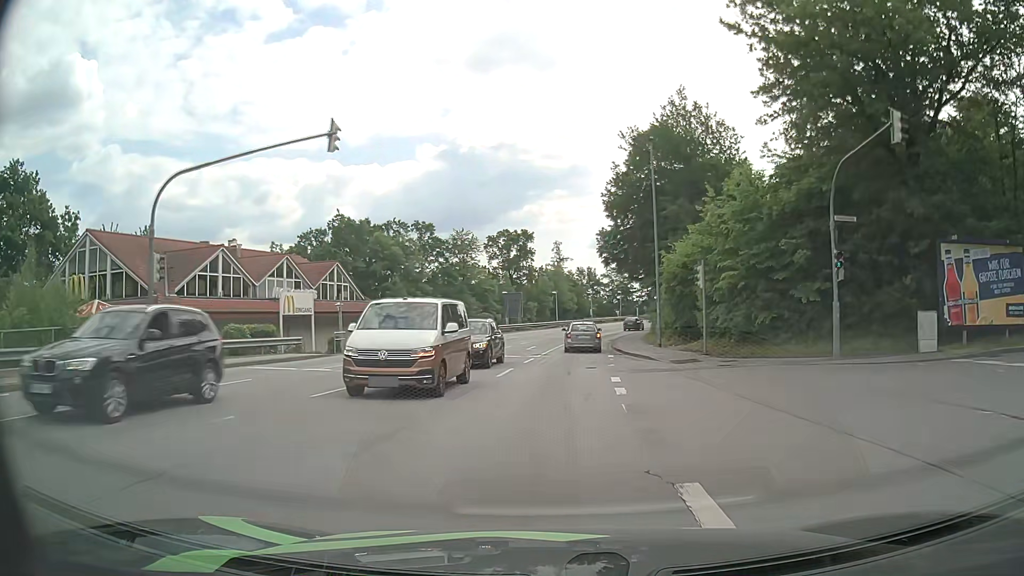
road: tertiary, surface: asphalt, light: Day
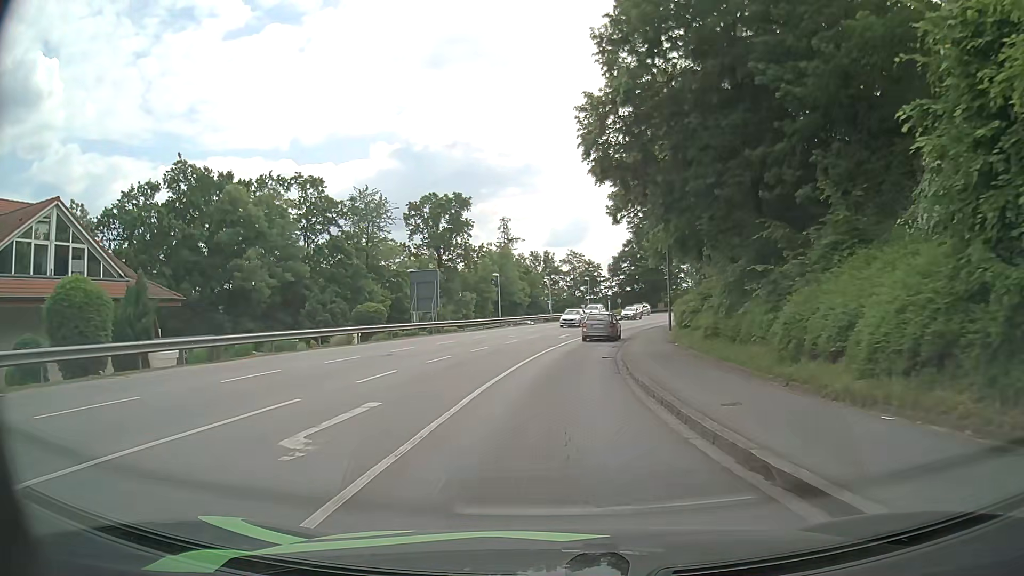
(+0.9, +28.5) m; +4°
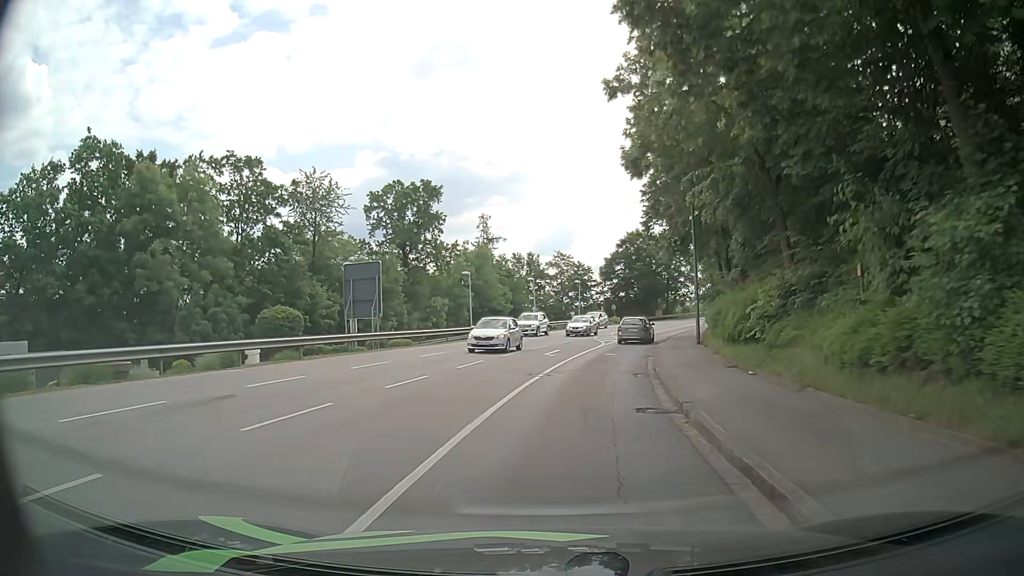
(+0.1, +11.6) m; +1°
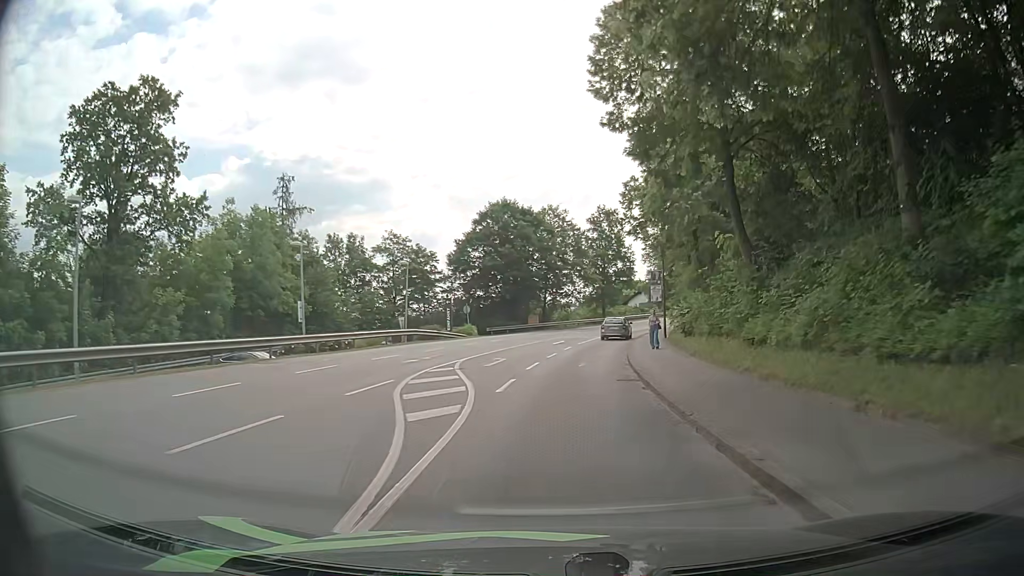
(+2.6, +30.7) m; +12°
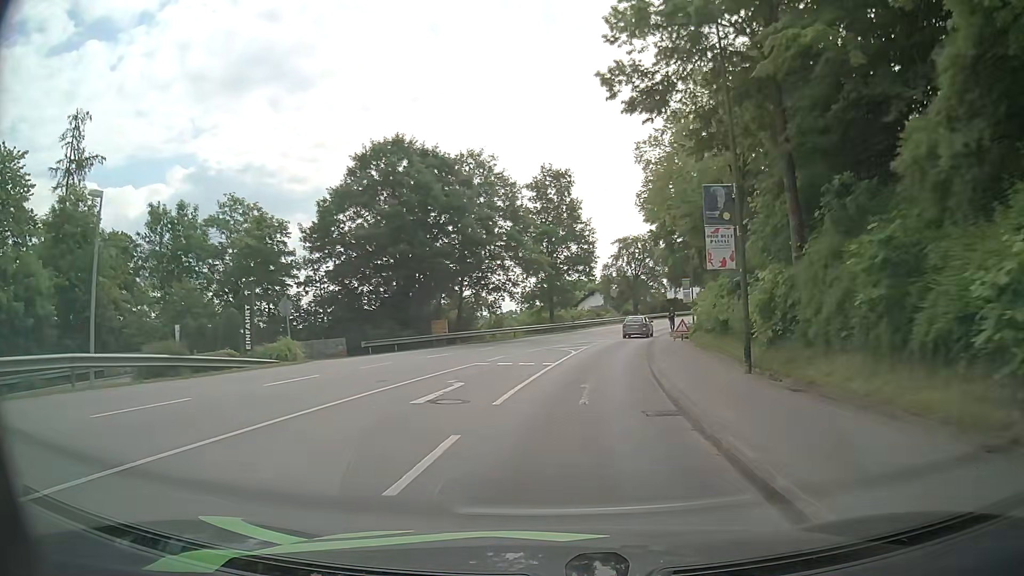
(+1.7, +25.9) m; +5°
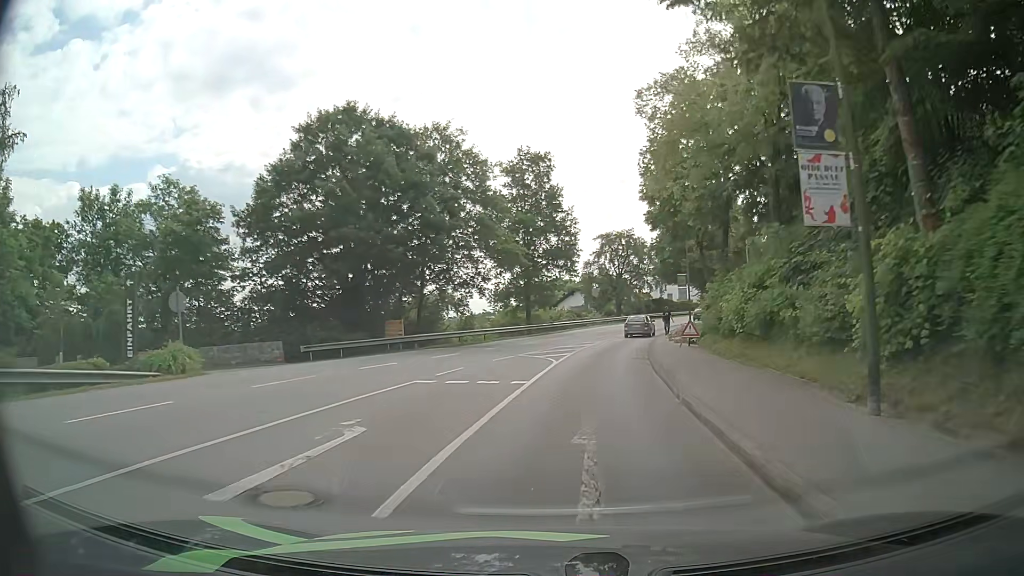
(+0.1, +6.6) m; +2°
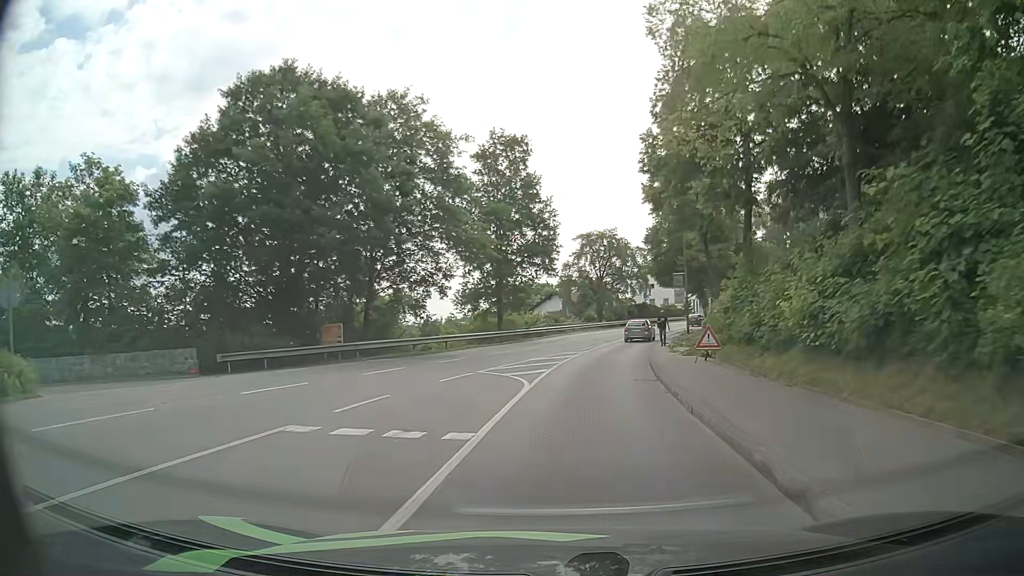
(+0.1, +6.6) m; +2°
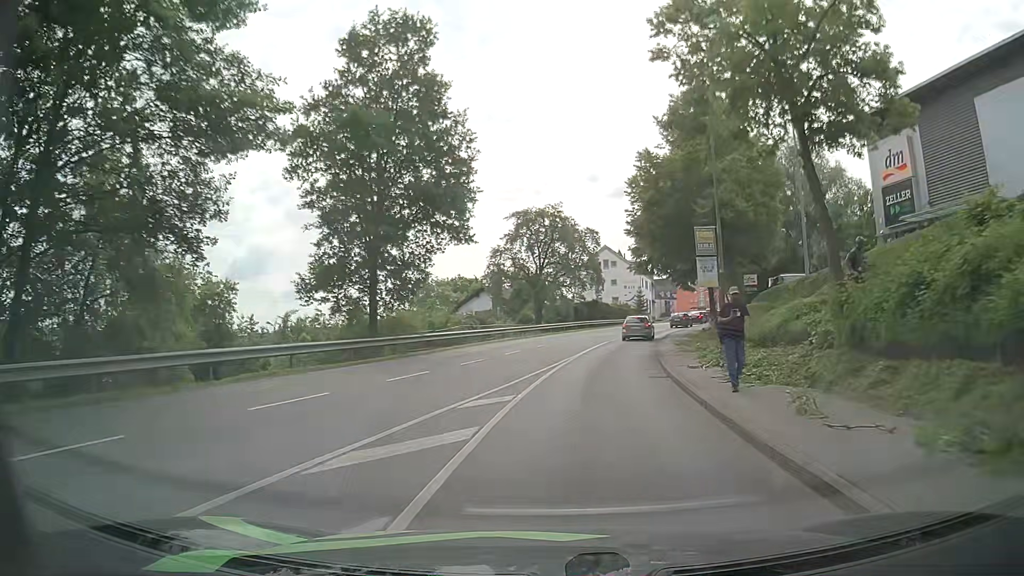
(+1.1, +19.8) m; +6°
(0, +10) (+1, +20) (+3, +30) (+4, +40) (+7, +49) (+10, +59) (+13, +68) (+16, +78) (+20, +87) (+24, +96) m
